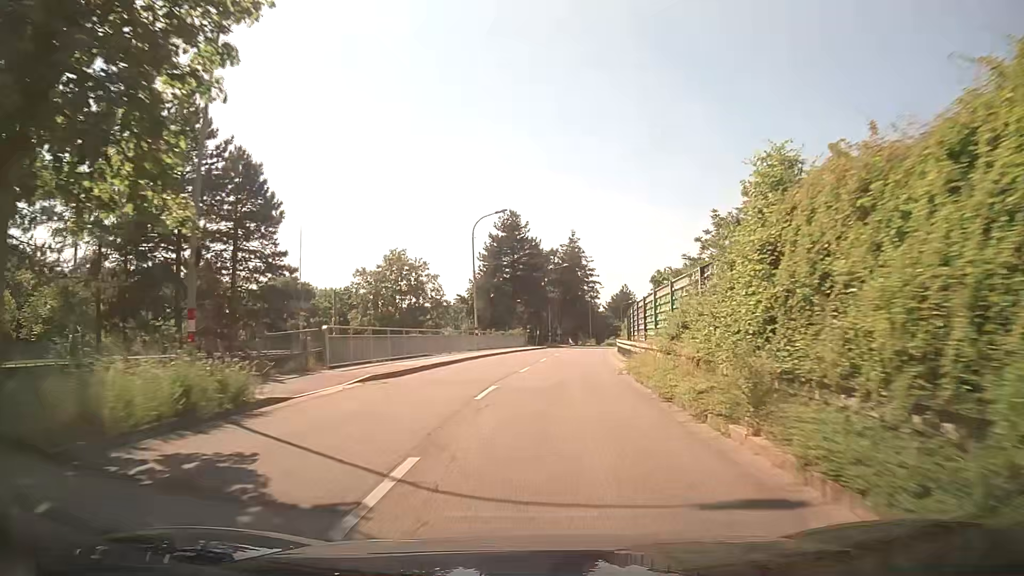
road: tertiary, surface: asphalt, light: Day
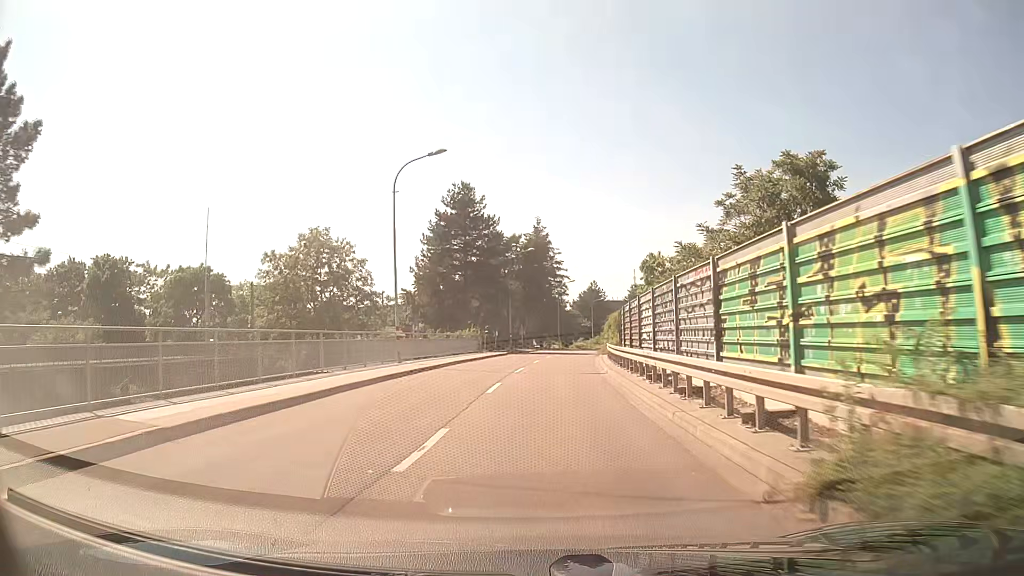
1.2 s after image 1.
(+0.4, +15.3) m; +3°
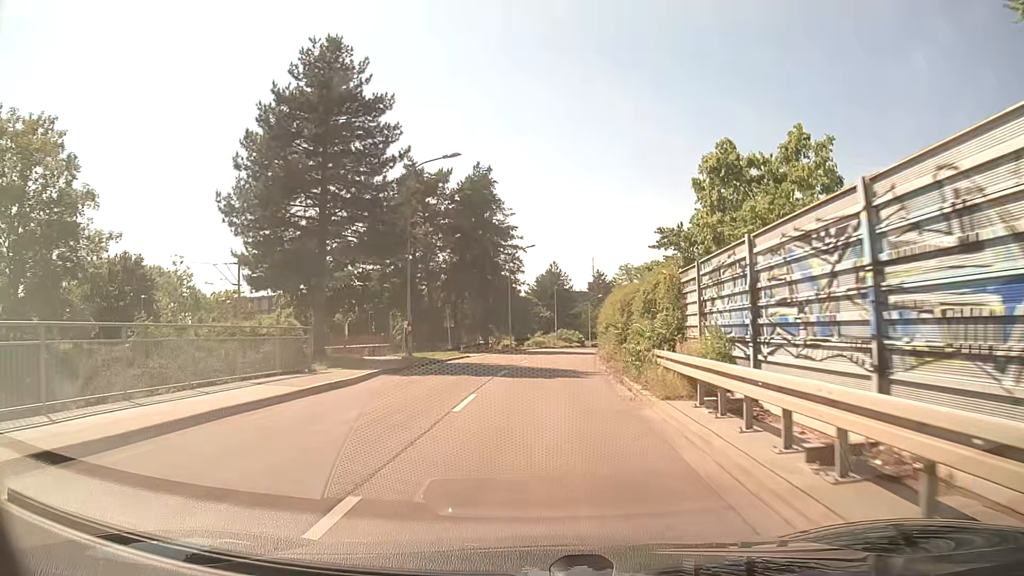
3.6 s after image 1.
(+1.4, +31.0) m; +5°
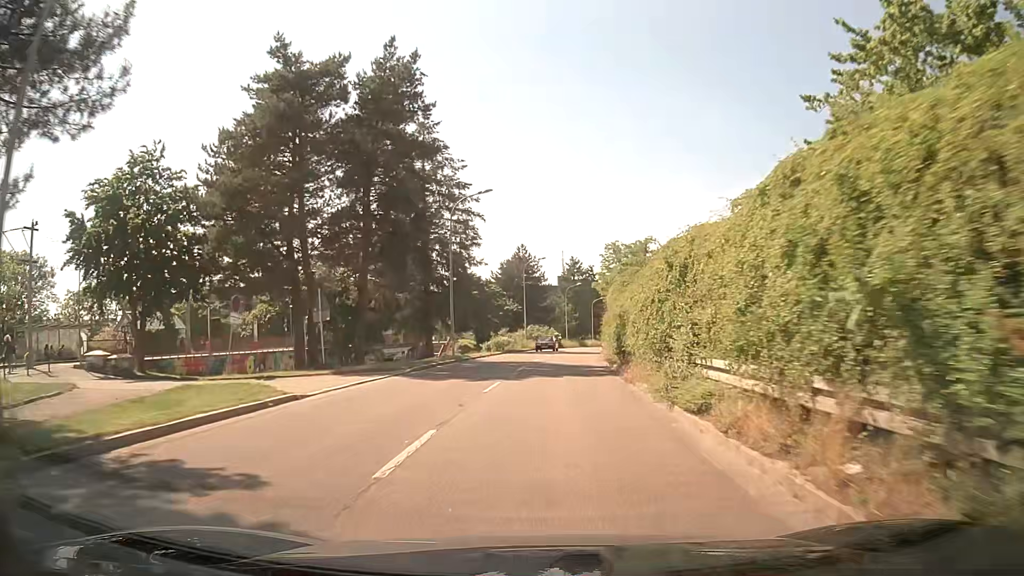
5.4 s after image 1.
(+0.5, +23.1) m; +2°
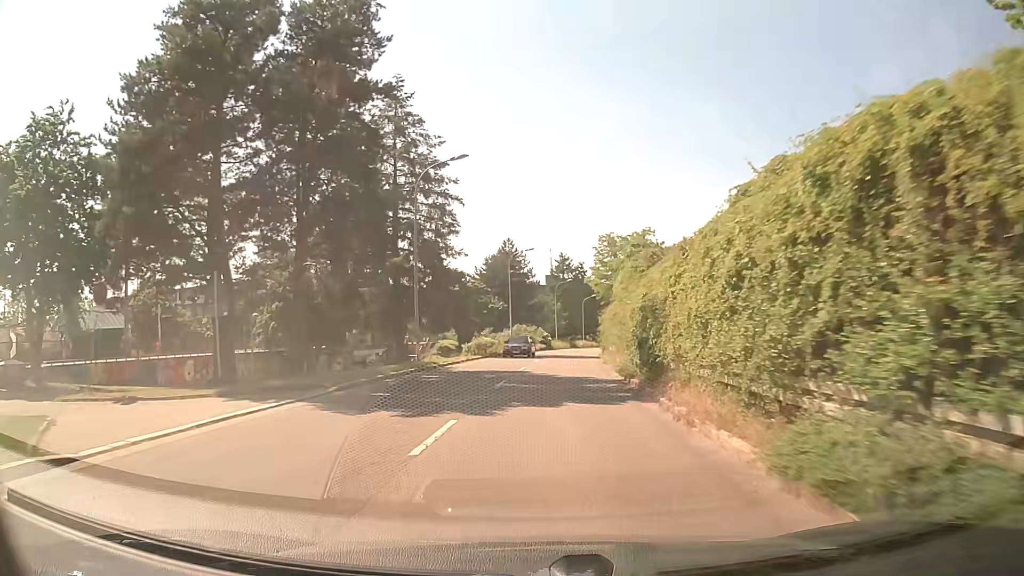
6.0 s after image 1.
(+0.2, +7.6) m; +2°
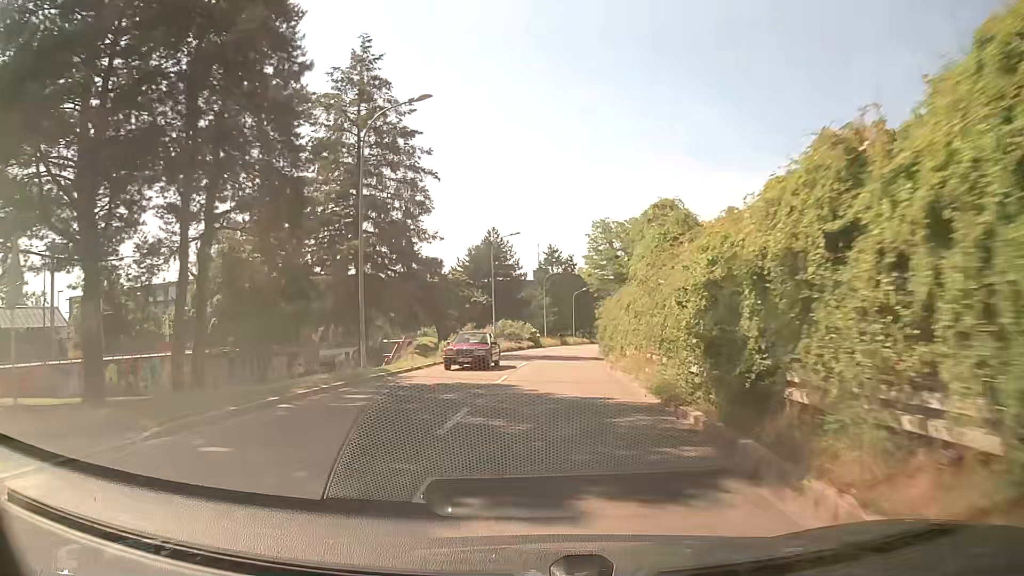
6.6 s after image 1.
(0.0, +7.6) m; +1°
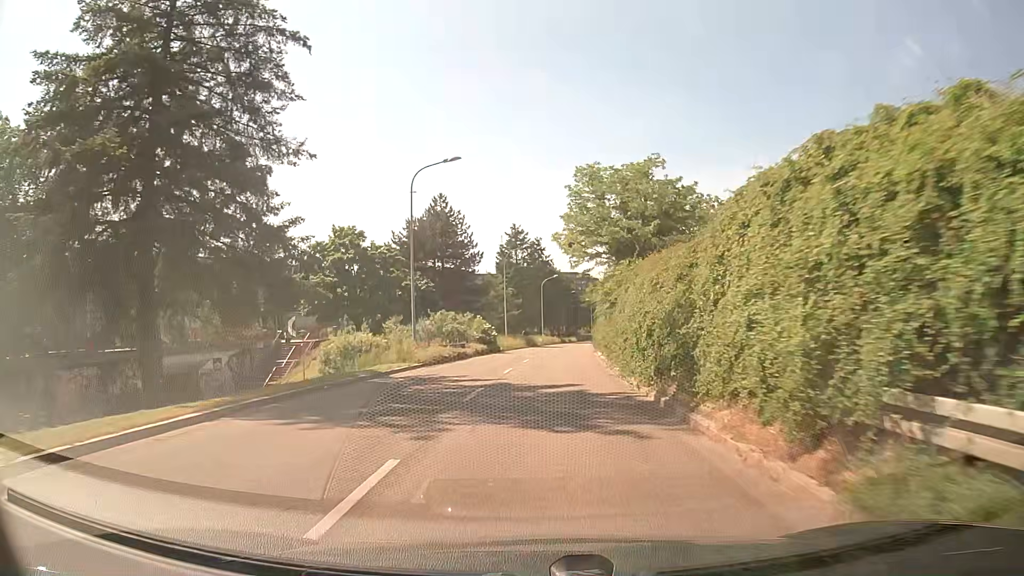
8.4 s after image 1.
(+0.6, +22.6) m; +5°
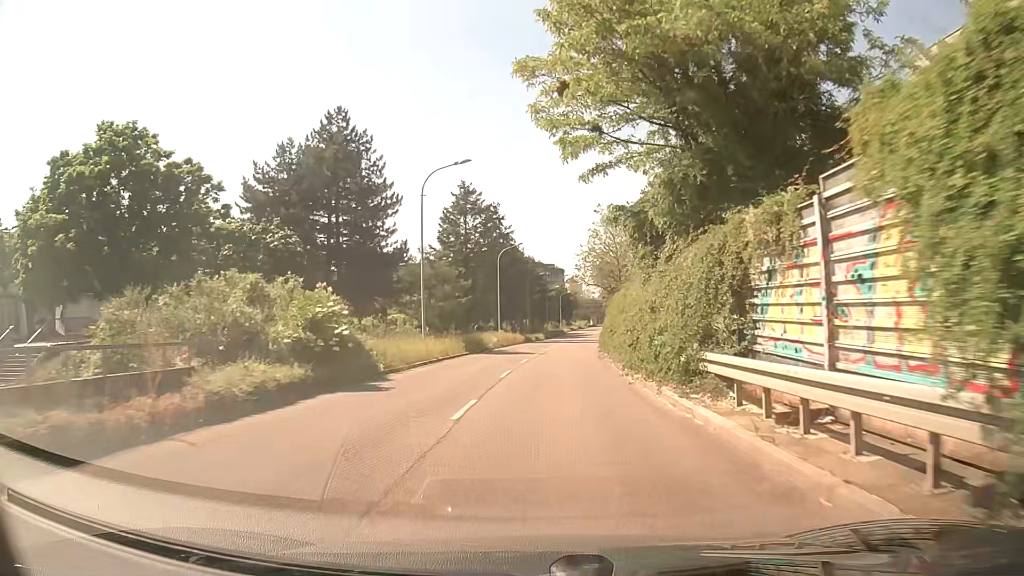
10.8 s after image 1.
(-0.2, +29.9) m; +1°
(0, +10) (+1, +20) (+1, +30) (+2, +40) (+3, +50) (+5, +60) (+6, +70) (+8, +80) (+9, +89) (+11, +99) m
